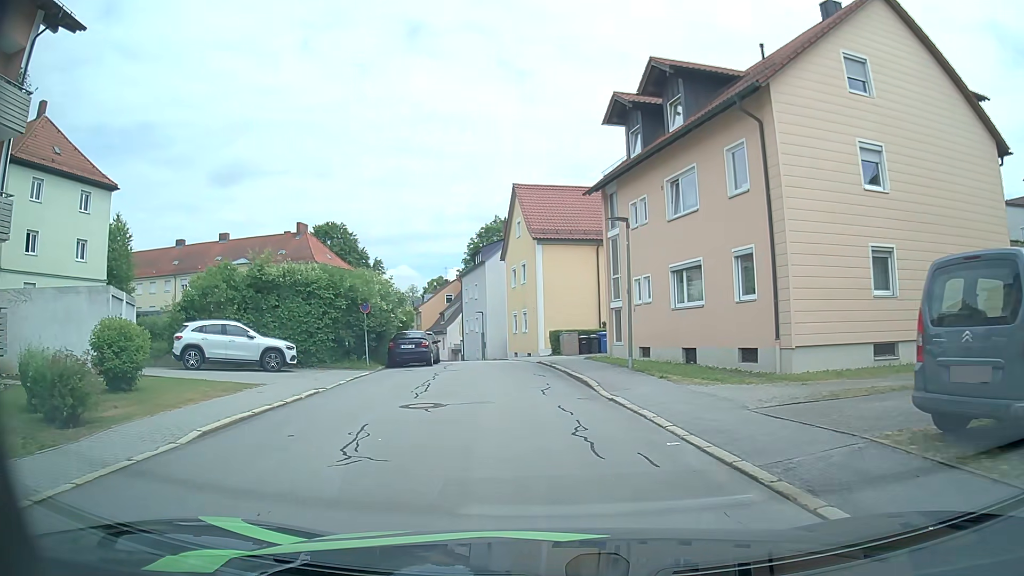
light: Day
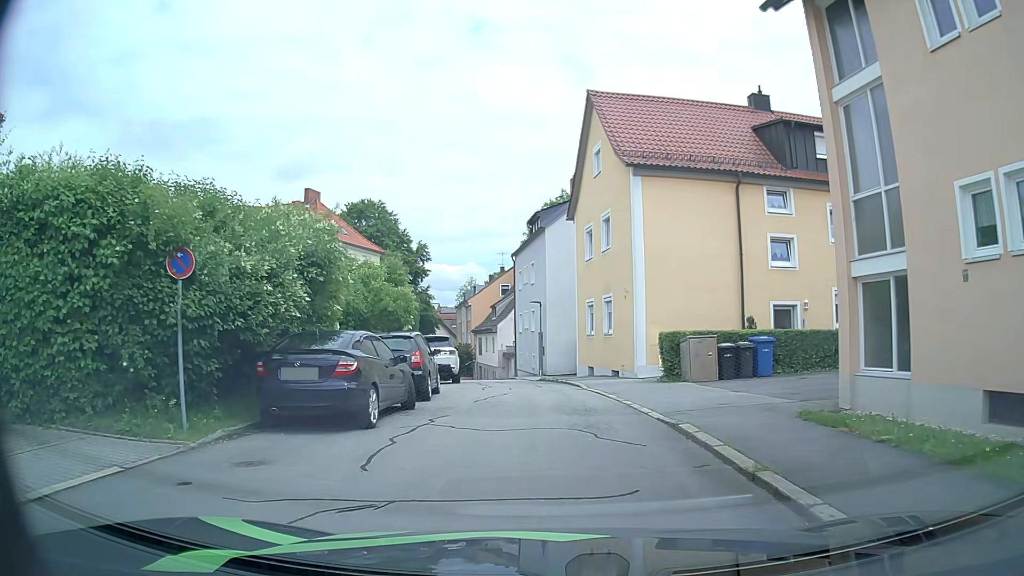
(-0.9, +16.9) m; -6°
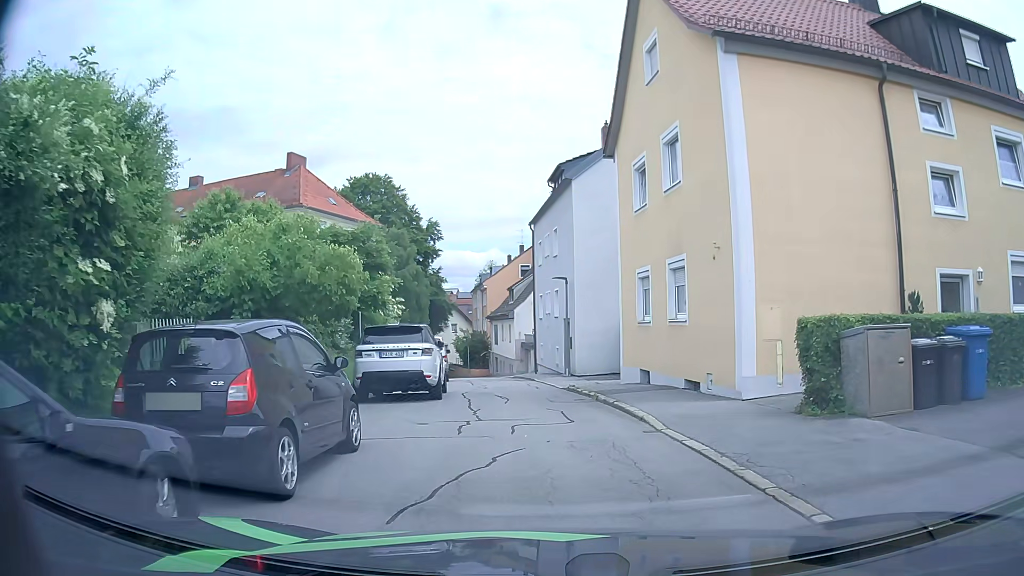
(-0.1, +8.8) m; -1°
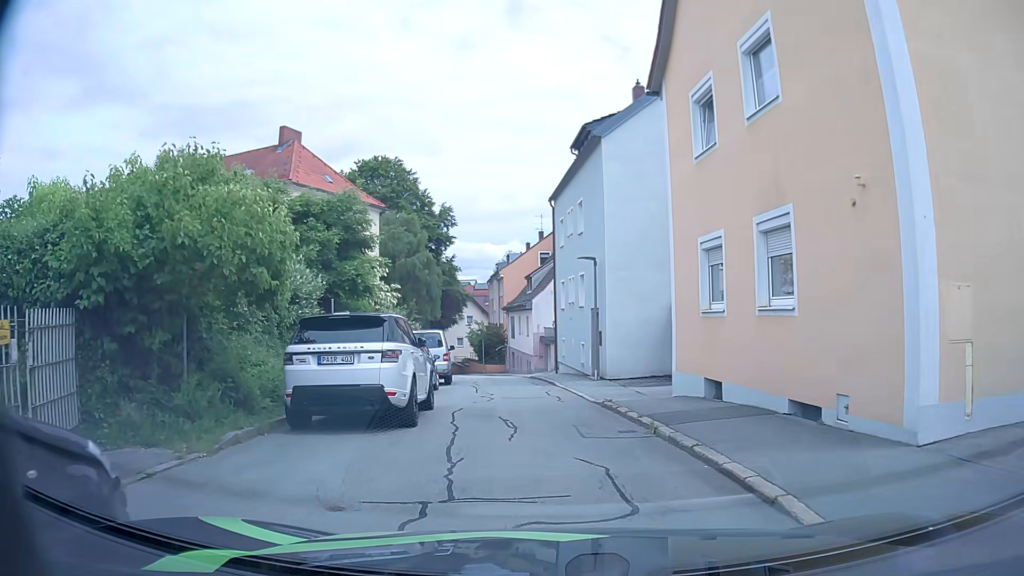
(-0.1, +5.2) m; -3°
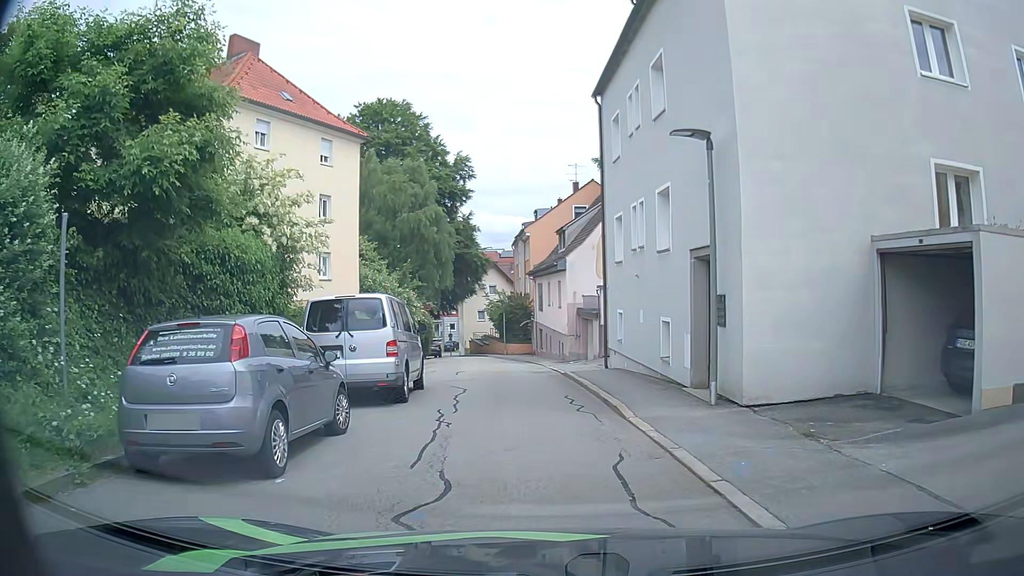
(-0.3, +12.2) m; -2°
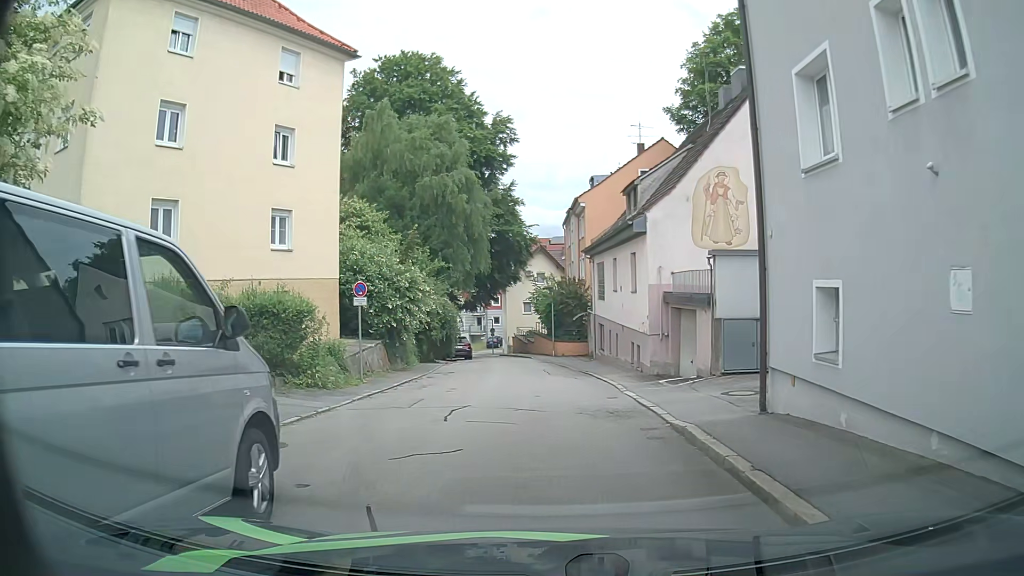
(-0.6, +11.1) m; -6°
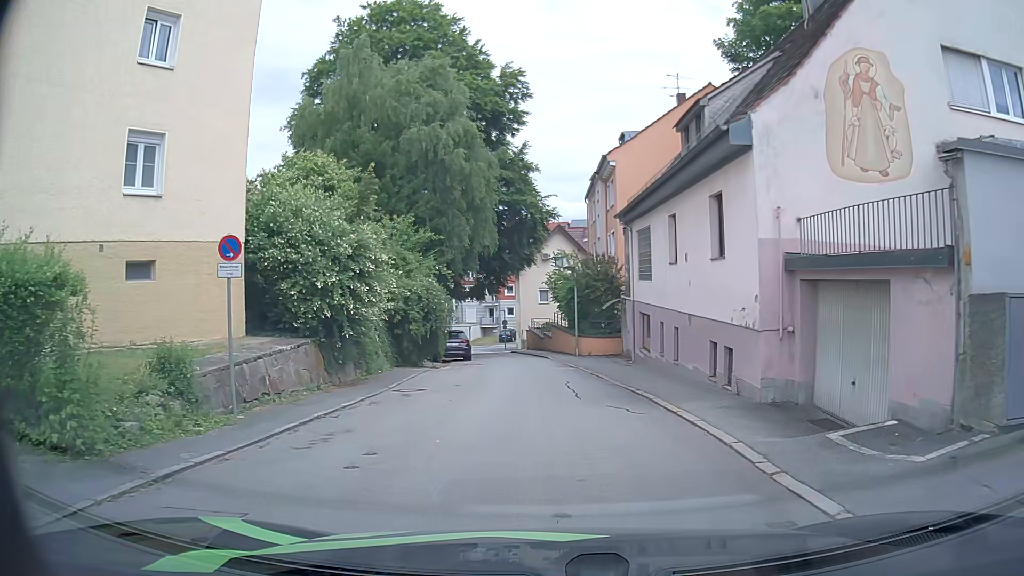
(0.0, +9.0) m; -1°
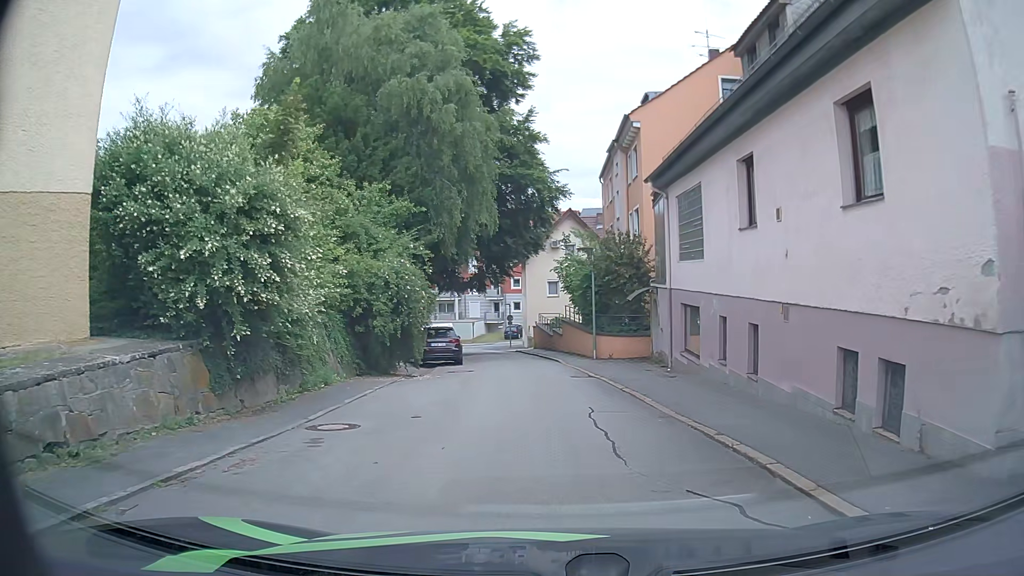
(0.0, +6.1) m; 0°
